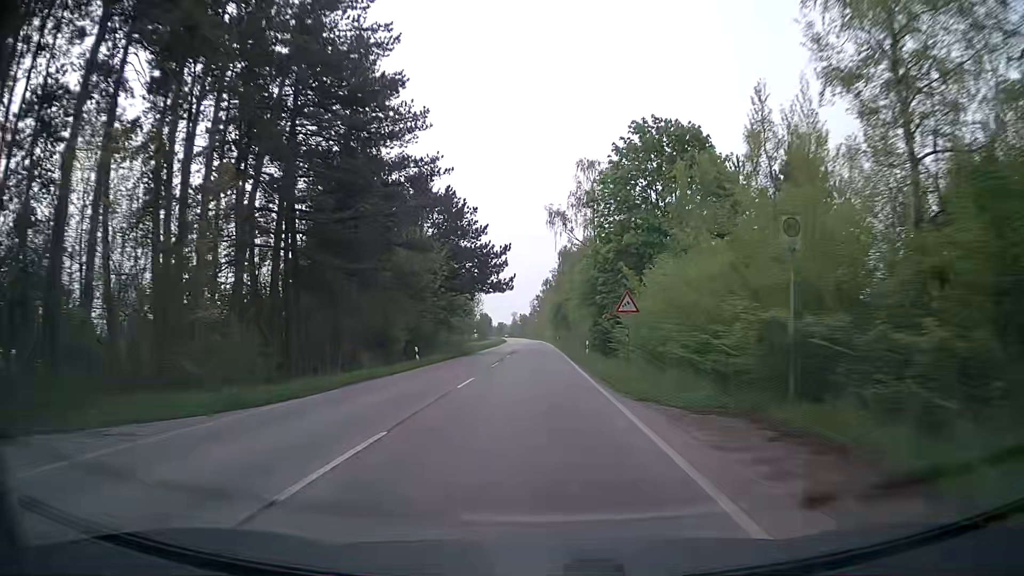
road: secondary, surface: asphalt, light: Day
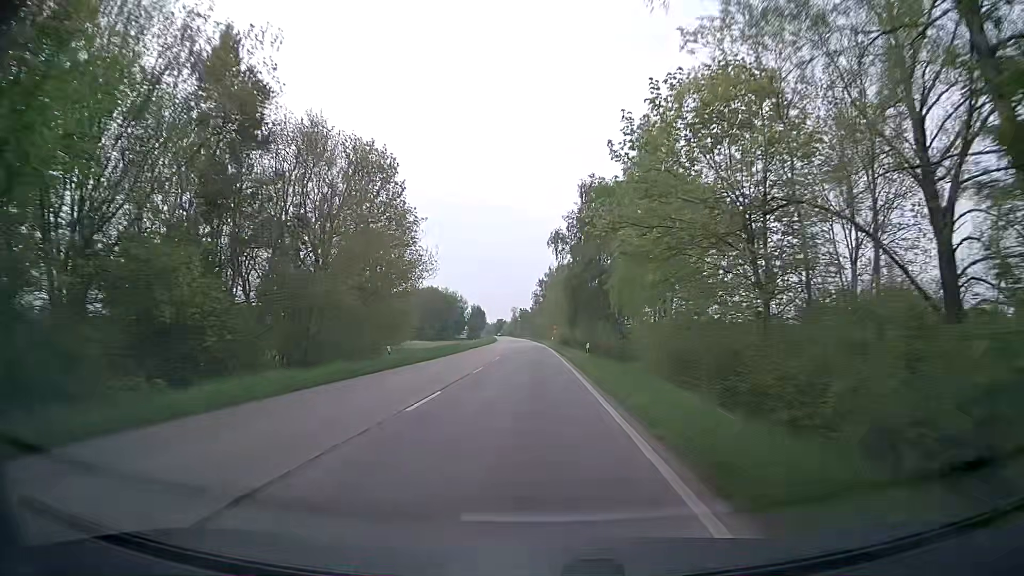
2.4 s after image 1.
(0.0, +53.7) m; 0°
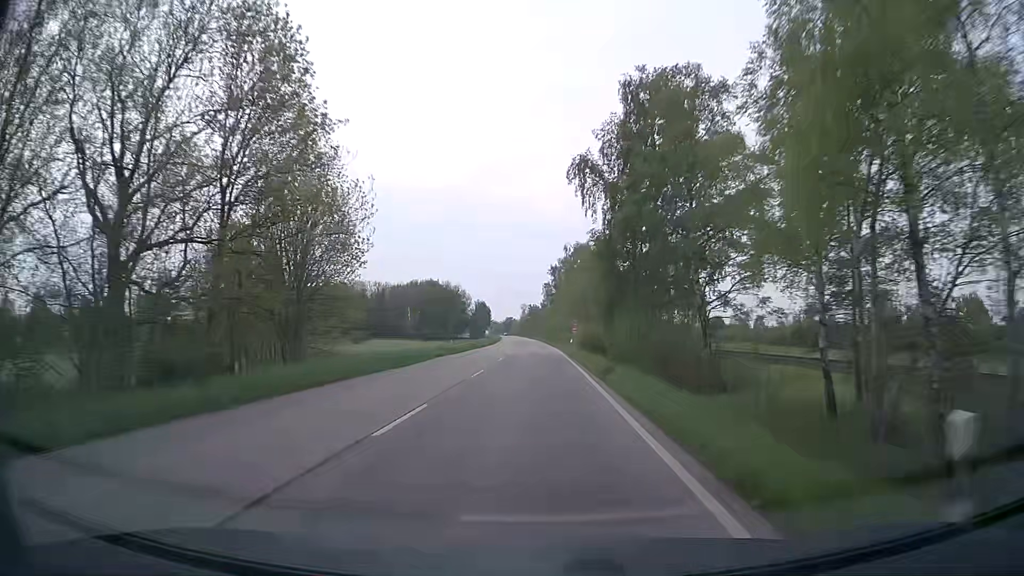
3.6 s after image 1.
(-0.3, +27.0) m; -1°
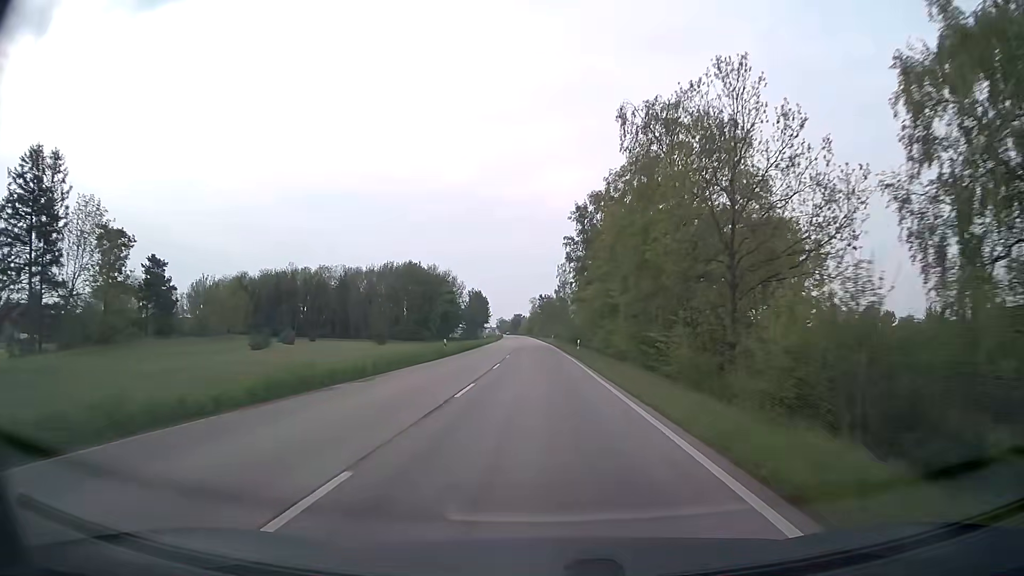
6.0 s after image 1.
(-0.9, +54.3) m; -2°
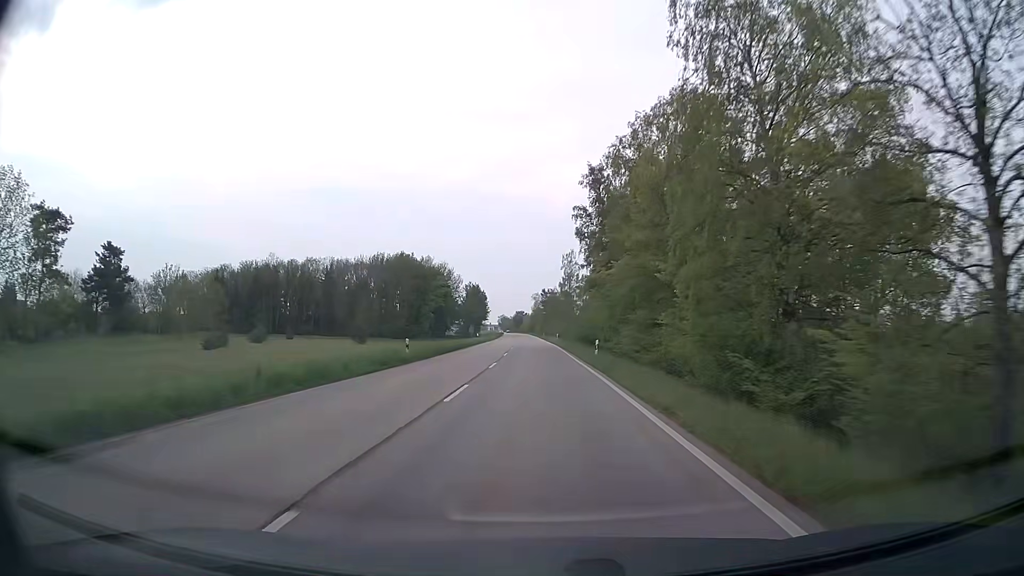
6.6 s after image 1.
(0.0, +13.6) m; 0°
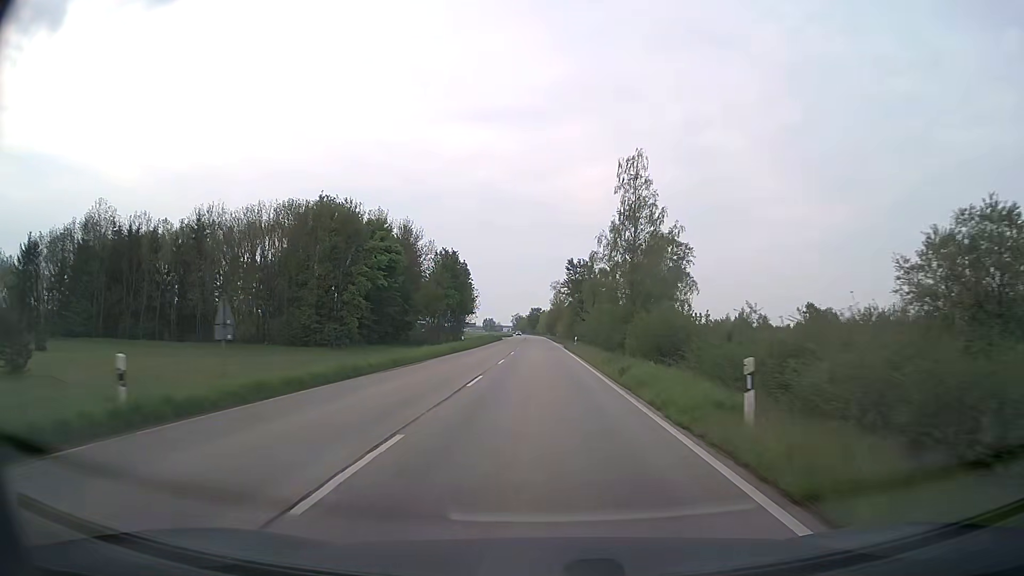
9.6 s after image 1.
(-1.1, +68.1) m; -1°
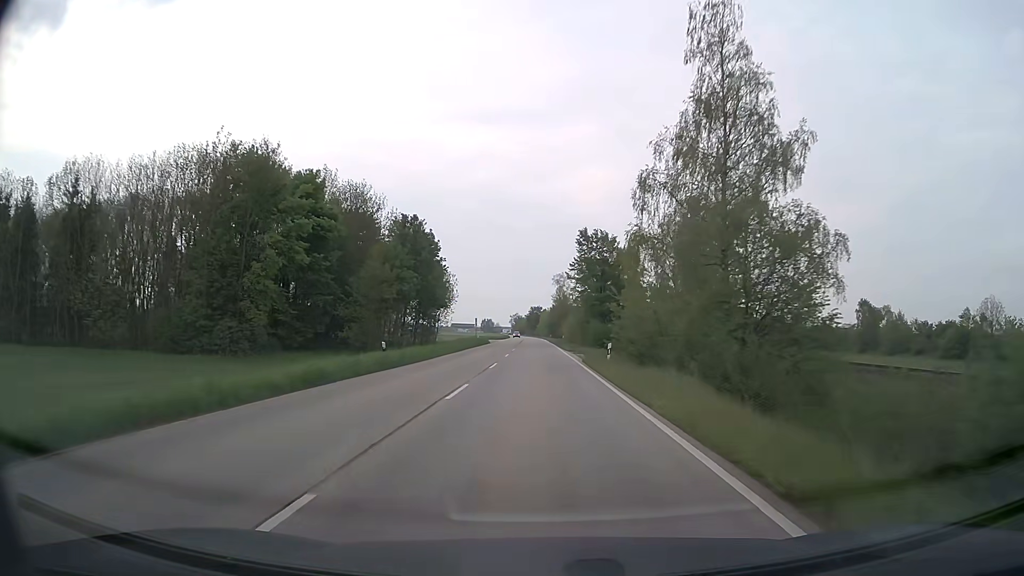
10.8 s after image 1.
(-0.2, +27.2) m; 0°
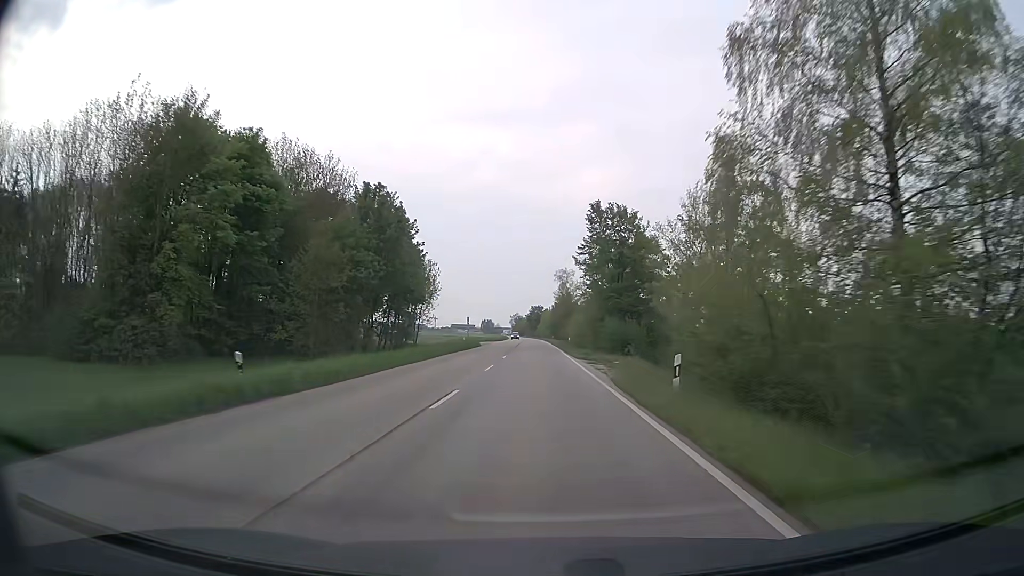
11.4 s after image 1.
(0.0, +13.6) m; 0°
(0, +10) (0, +20) (0, +30) (0, +40) (0, +50) (0, +60) (0, +70) (-1, +80) (-1, +90) (-1, +100) m
